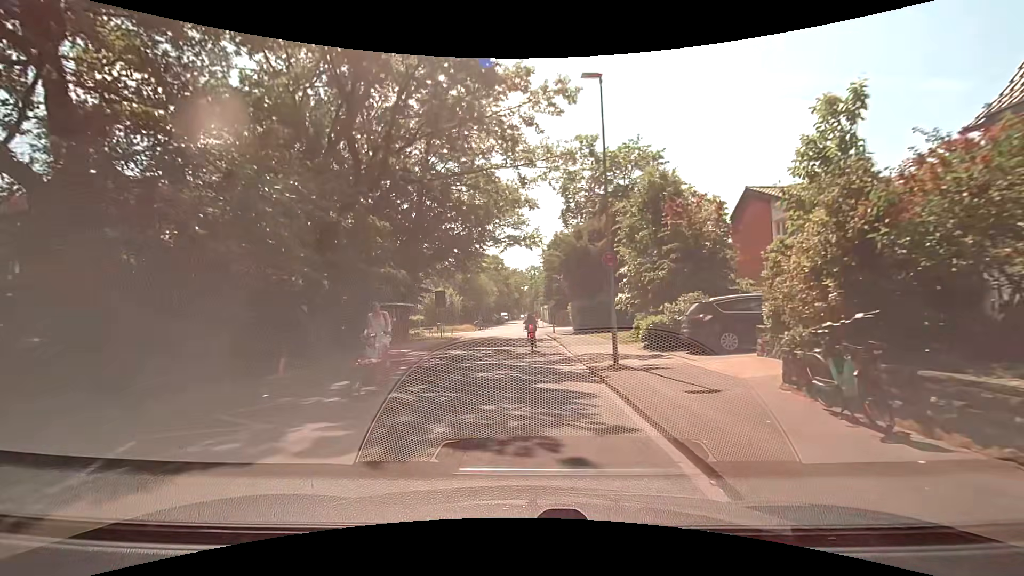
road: residential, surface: asphalt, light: Day
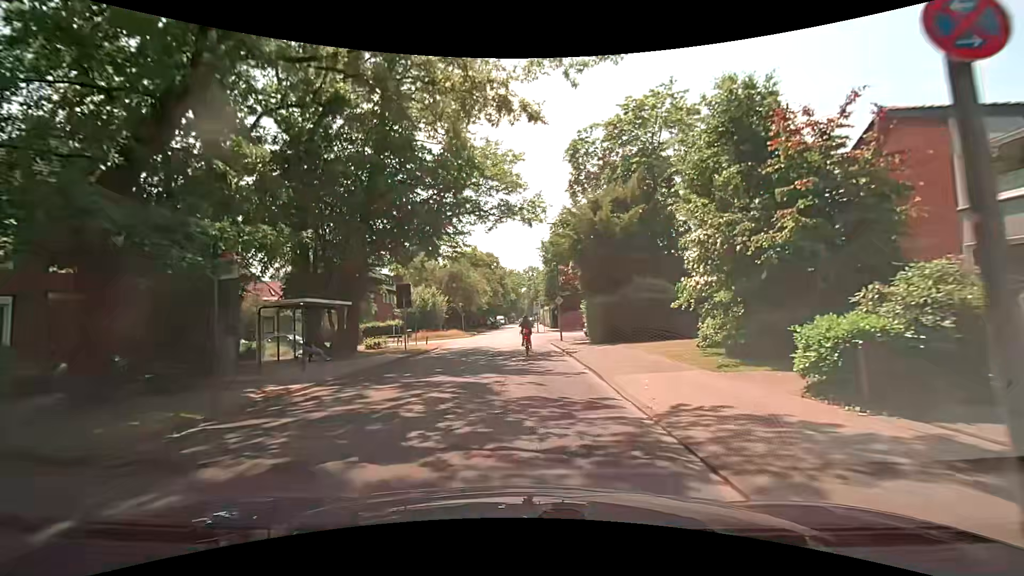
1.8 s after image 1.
(0.0, +10.8) m; +1°
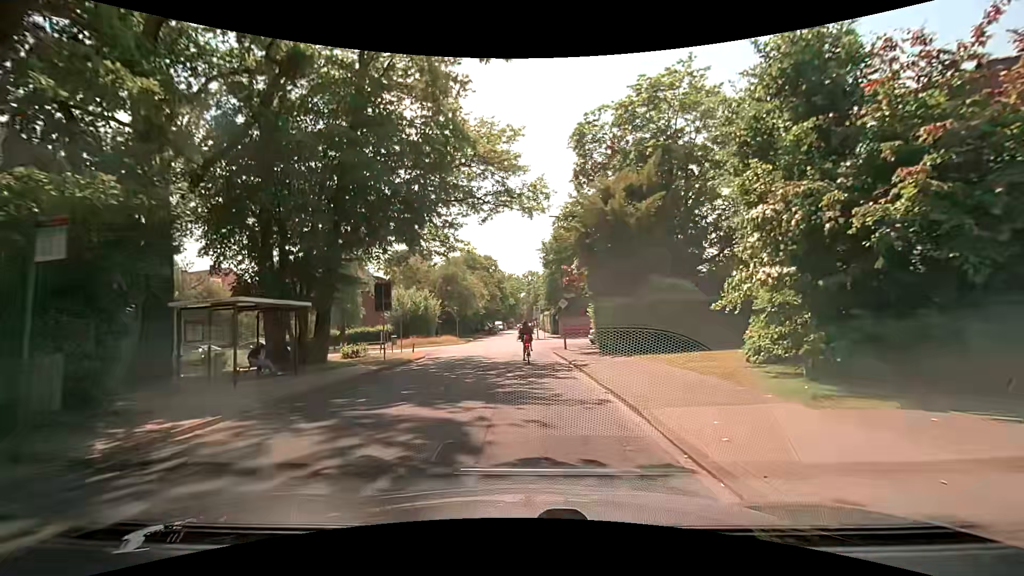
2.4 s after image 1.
(0.0, +3.8) m; +1°
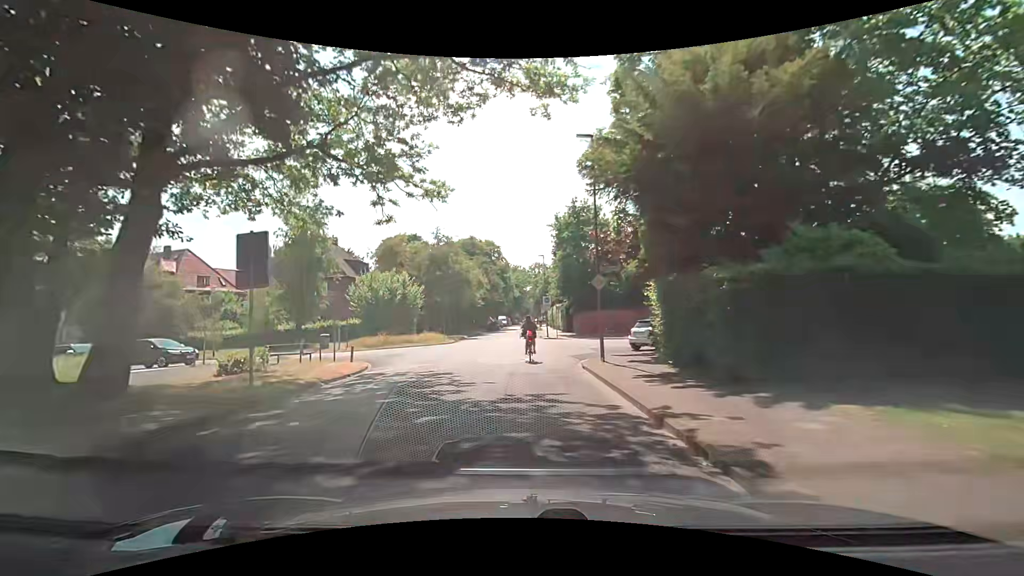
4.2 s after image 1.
(-0.5, +11.7) m; -3°
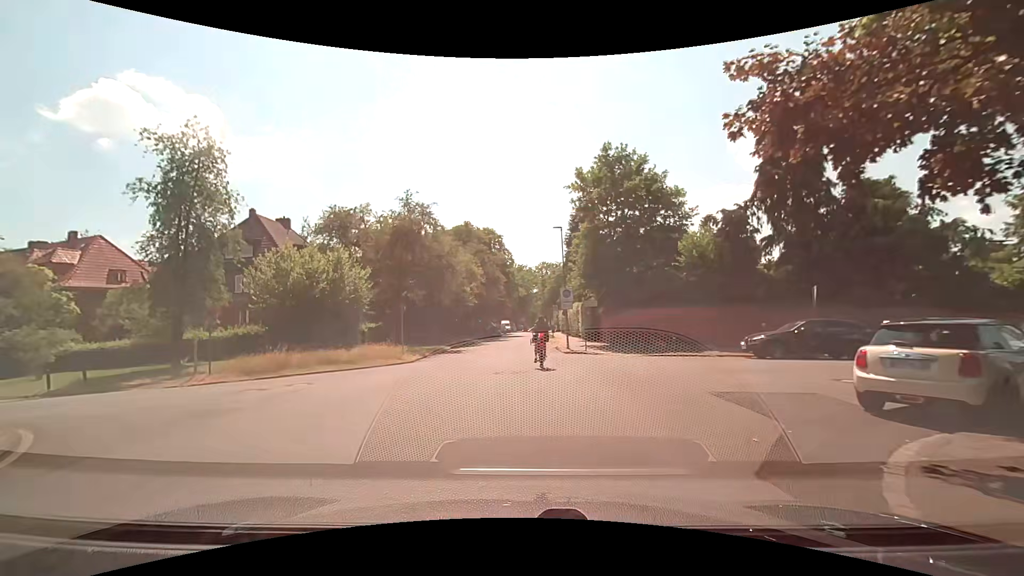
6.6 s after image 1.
(+0.1, +15.3) m; -2°
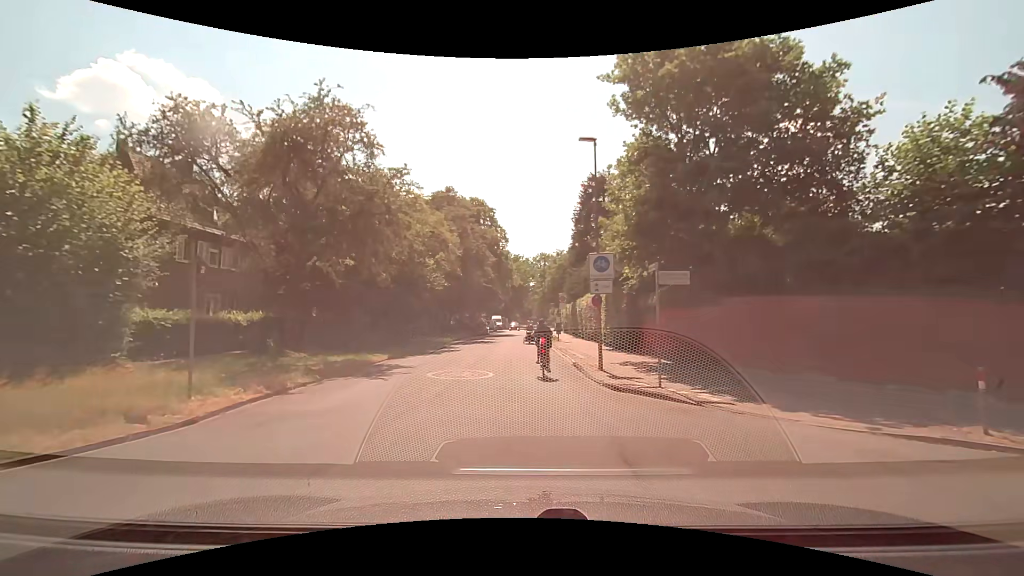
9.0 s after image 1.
(+0.6, +14.9) m; +3°
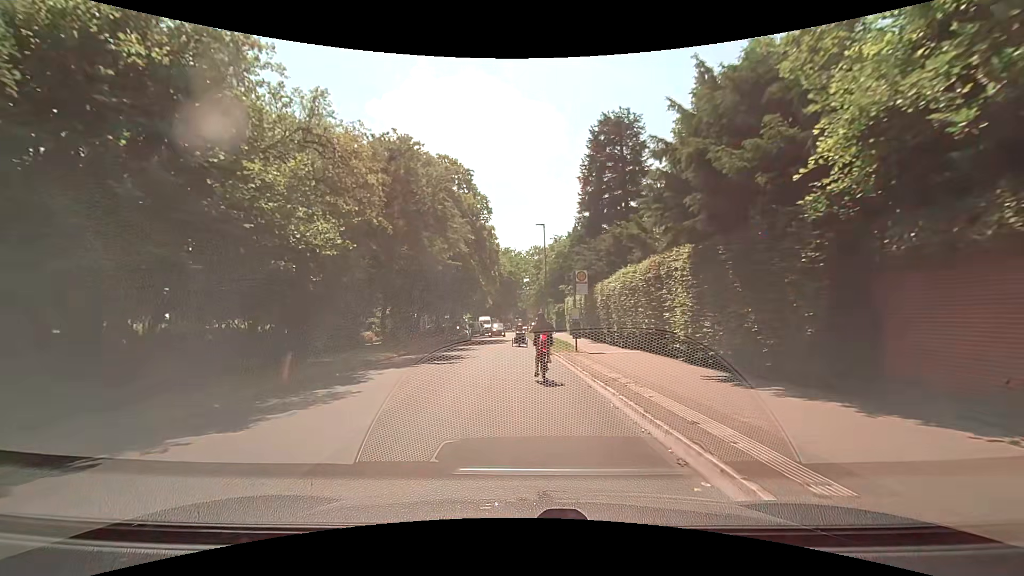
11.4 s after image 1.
(0.0, +15.6) m; 0°
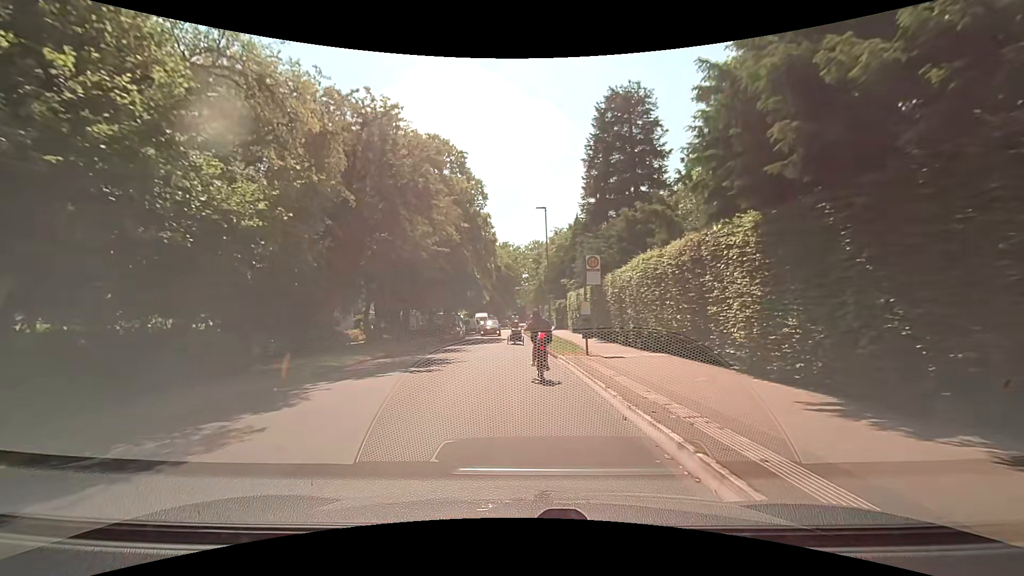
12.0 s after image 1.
(0.0, +3.7) m; +1°
(0, +10) (0, +20) (-1, +30) (-1, +40) (-1, +50) (-2, +60) (-2, +70) (-2, +80) (-2, +90) (-2, +100) m
